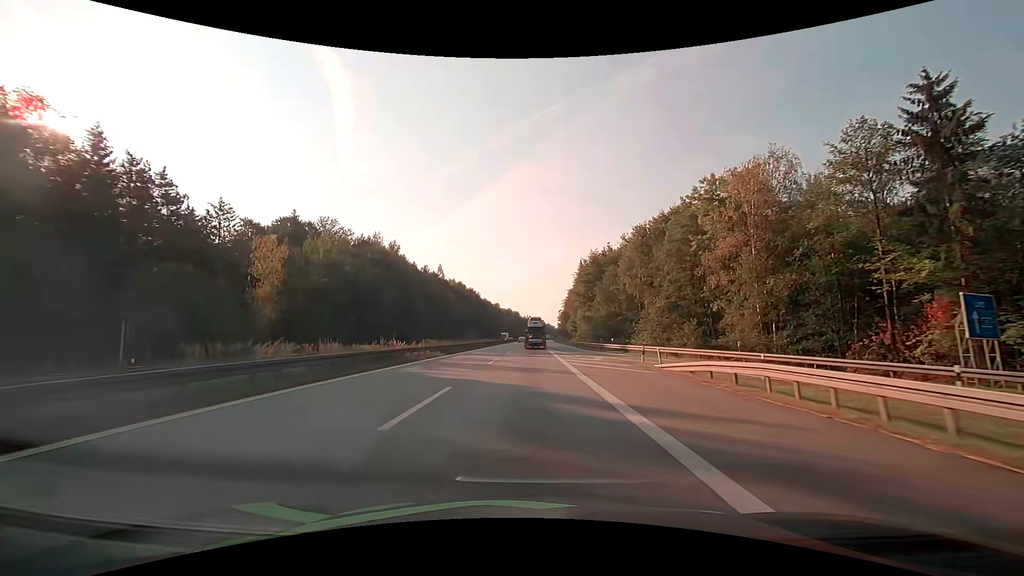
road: motorway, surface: asphalt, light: Day
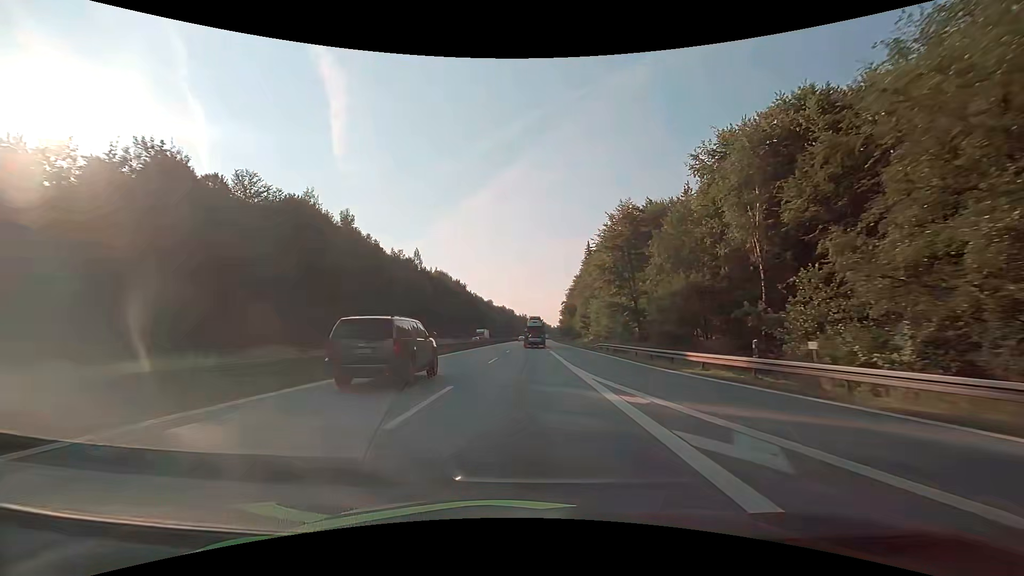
(+0.1, +35.7) m; 0°
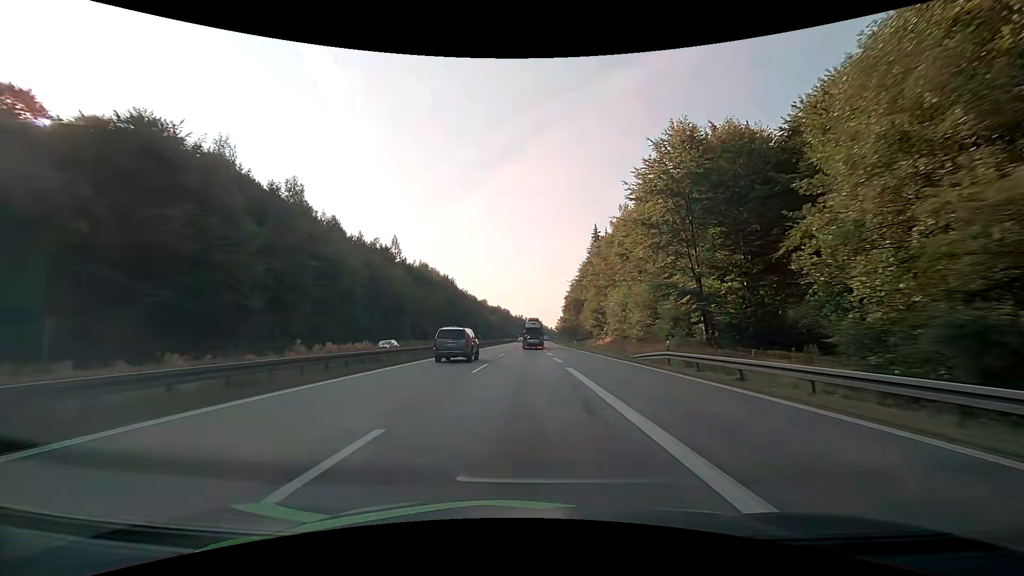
(0.0, +24.0) m; 0°
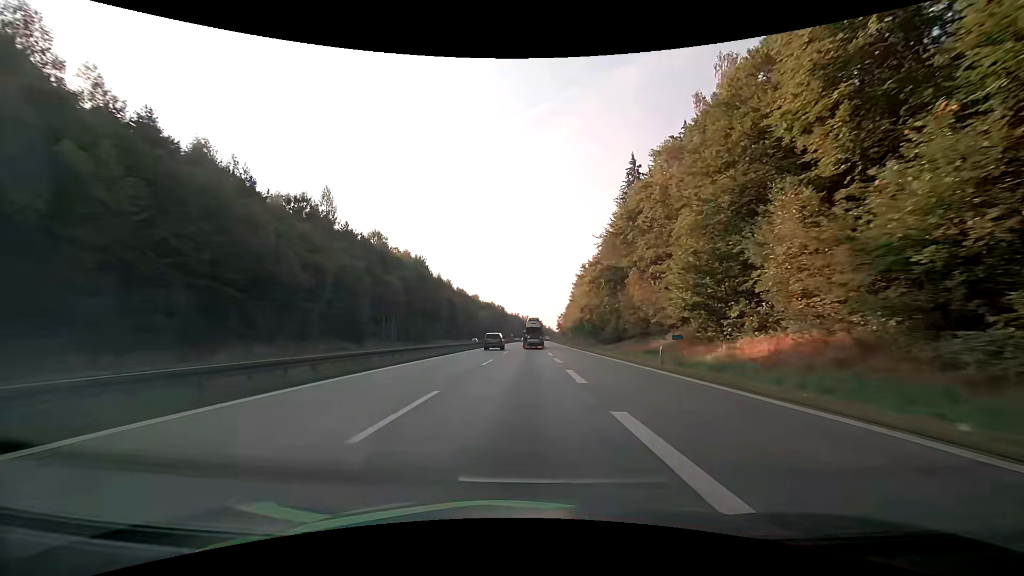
(+0.1, +48.6) m; 0°
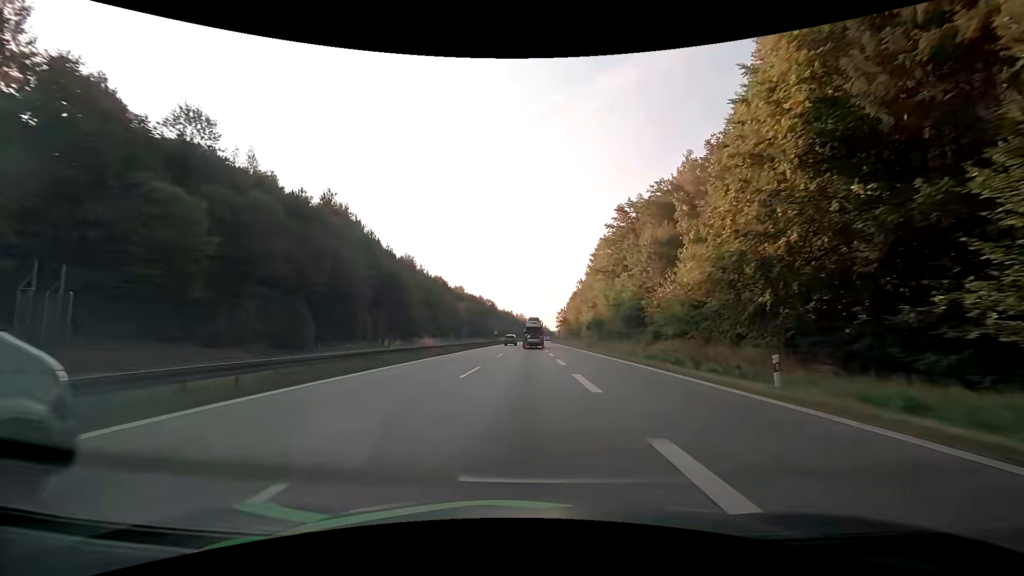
(+0.3, +62.0) m; +1°
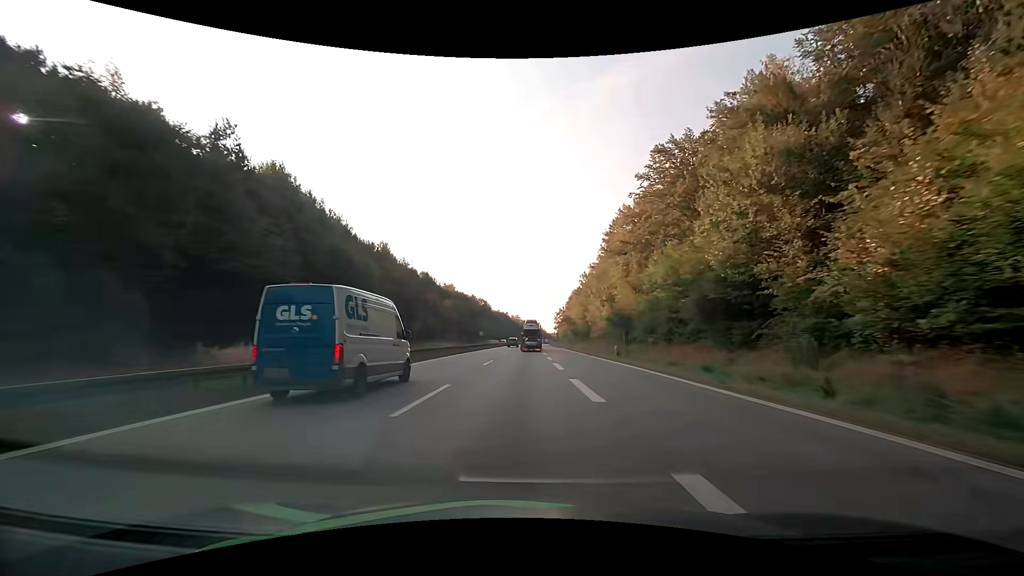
(+0.1, +25.2) m; 0°
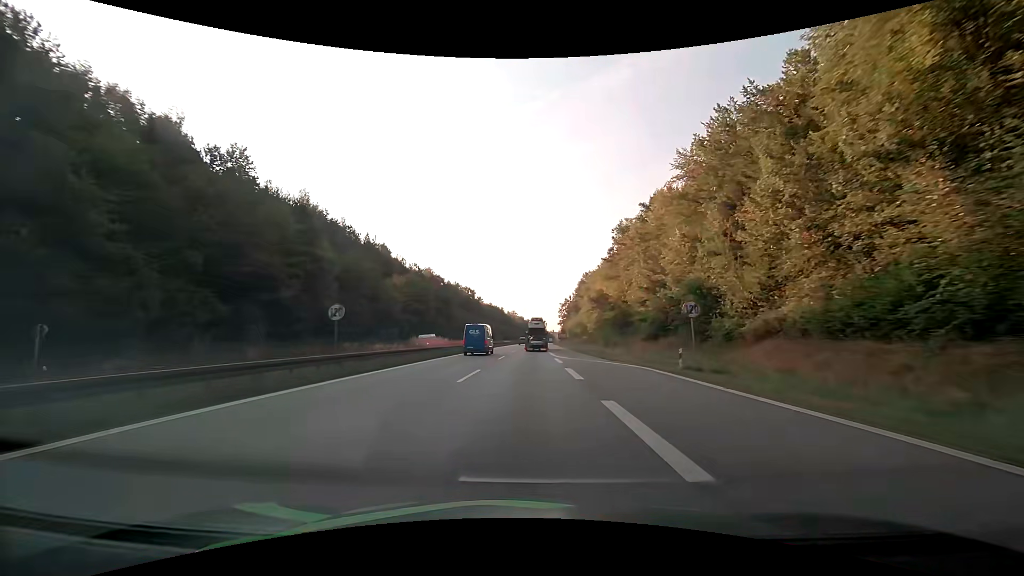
(+0.3, +65.4) m; 0°
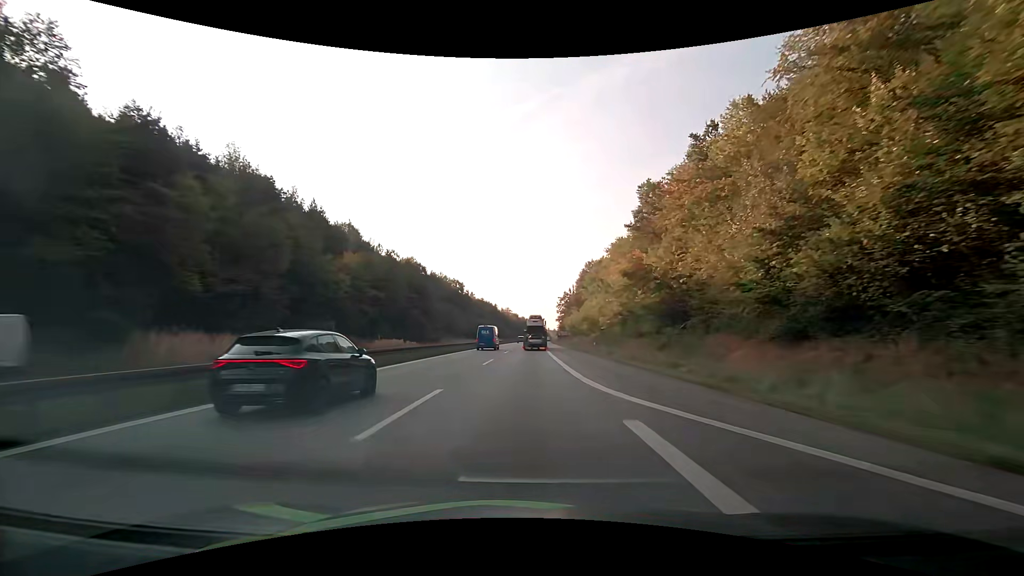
(+0.3, +26.5) m; +1°
(0, +10) (0, +20) (0, +30) (0, +40) (0, +50) (0, +60) (0, +70) (0, +80) (0, +90) (+1, +100) m
